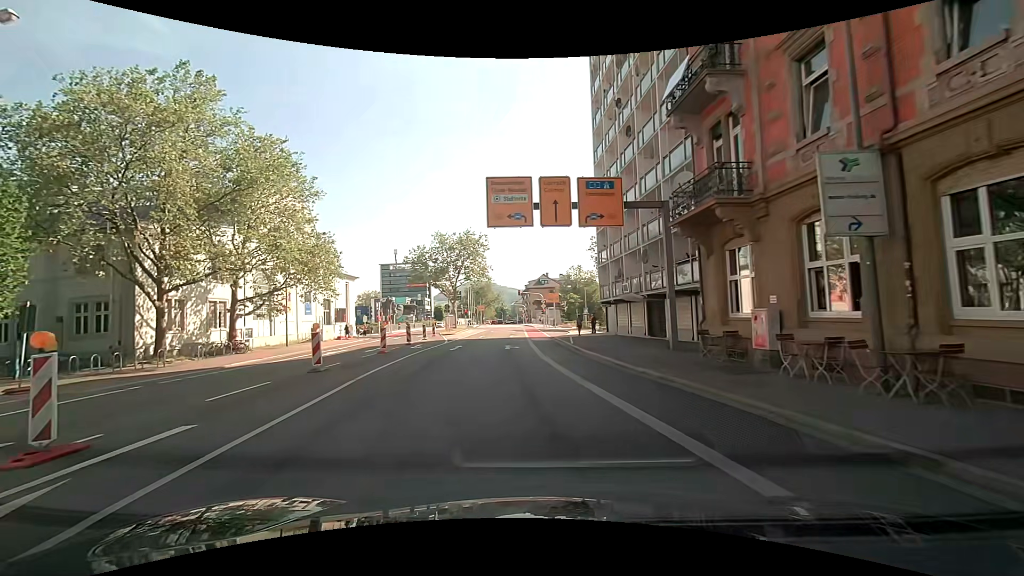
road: secondary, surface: asphalt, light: Day
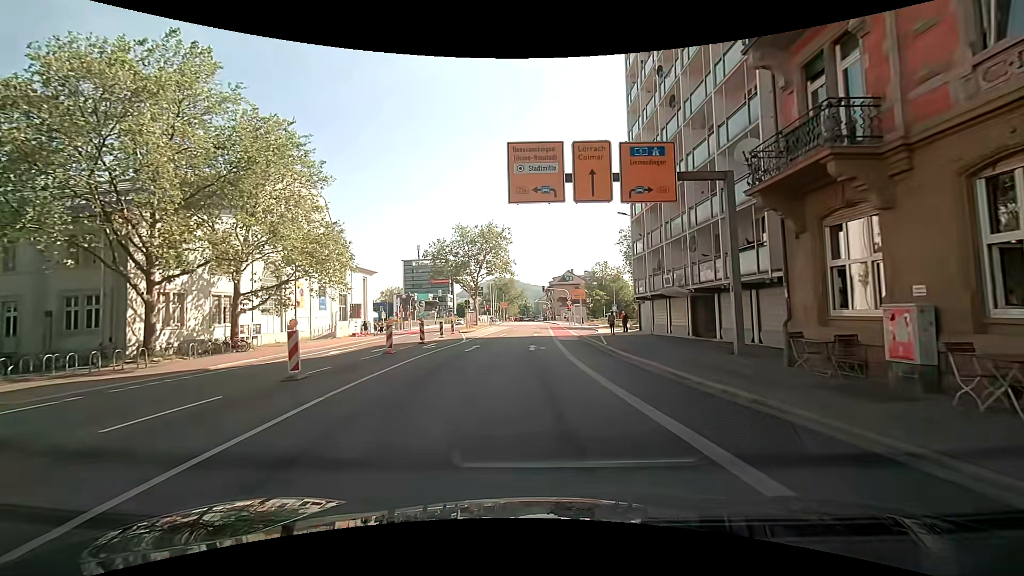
(-0.1, +3.5) m; -4°
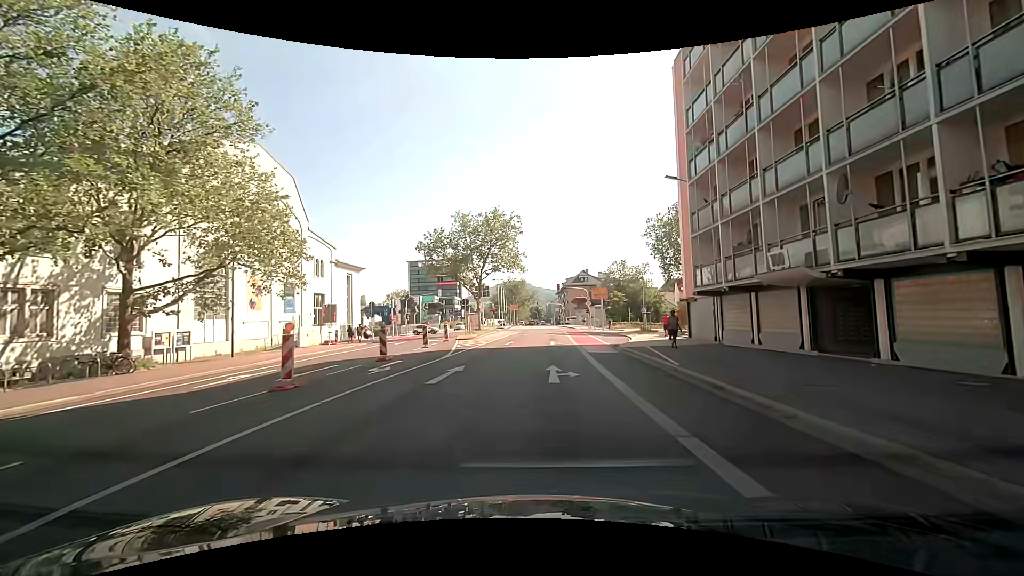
(0.0, +10.5) m; -1°
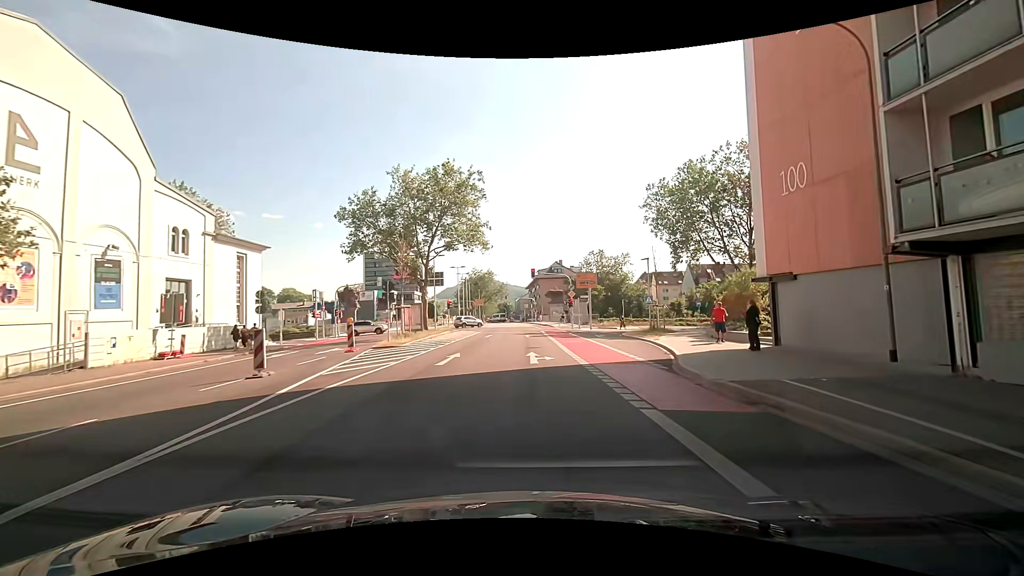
(+0.1, +15.7) m; +2°
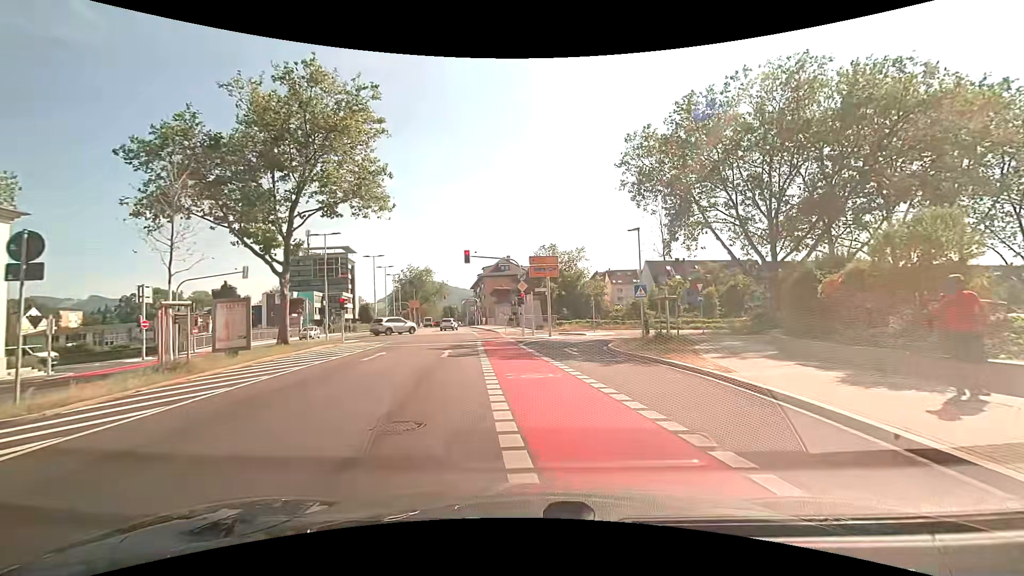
(+1.1, +15.6) m; +5°
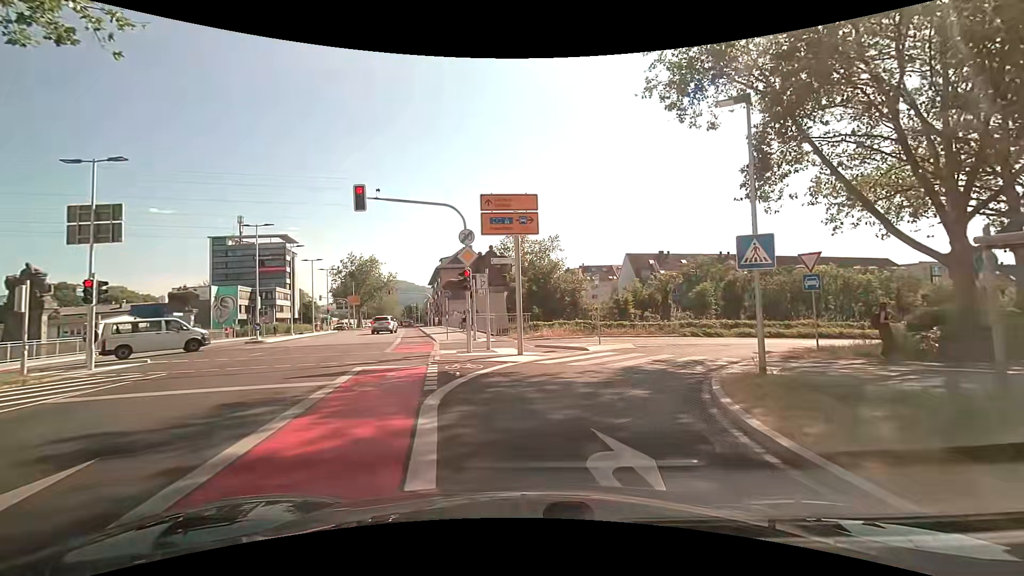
(+1.2, +16.9) m; +6°
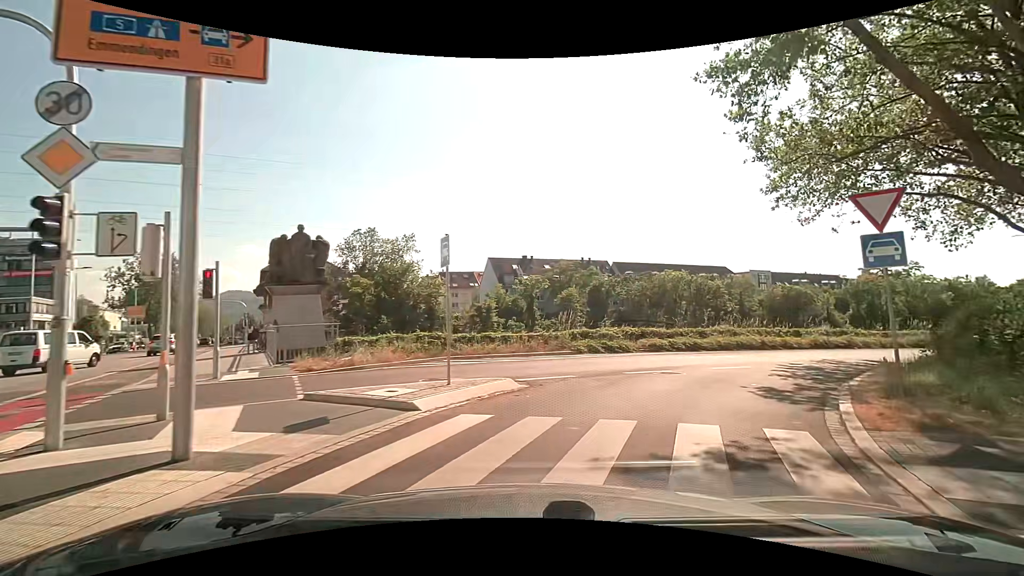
(+1.3, +11.3) m; +16°
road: secondary_link
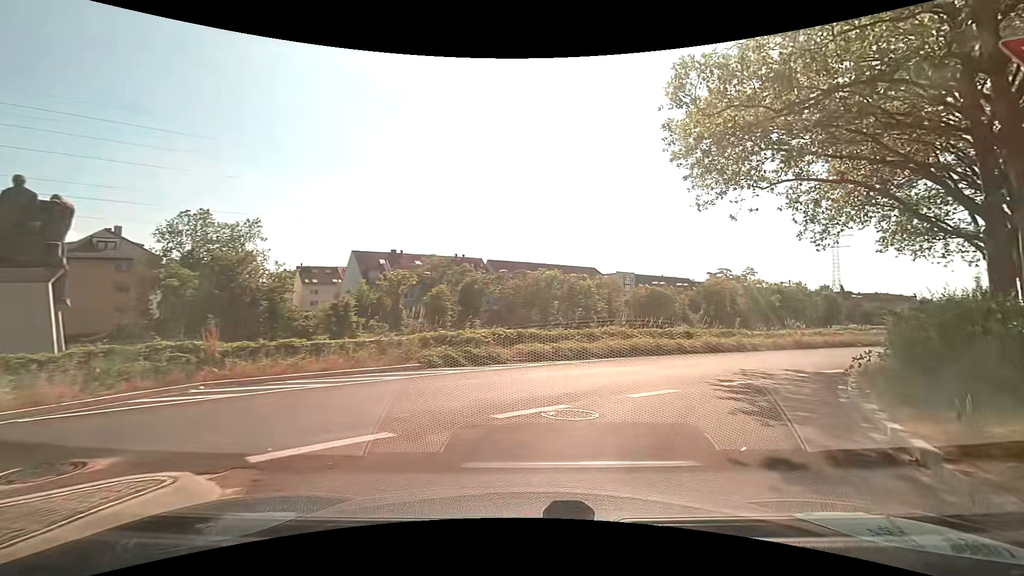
(+0.8, +6.2) m; +14°
